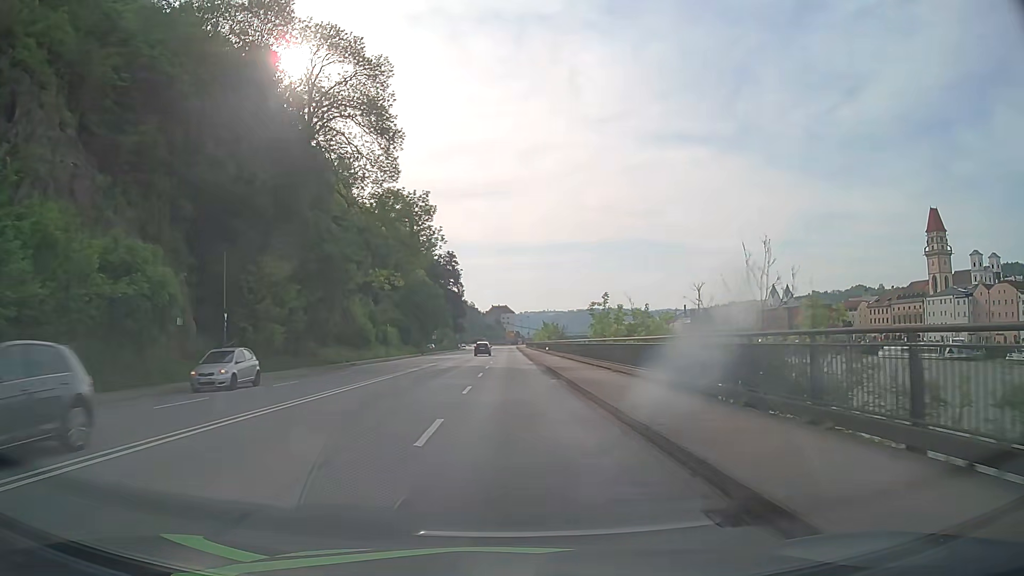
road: primary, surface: asphalt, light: Day
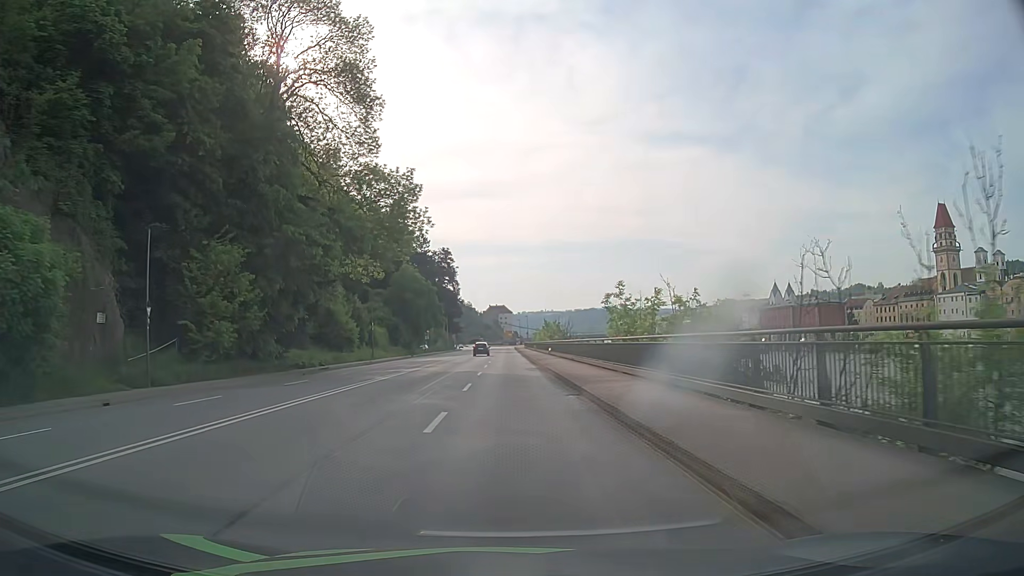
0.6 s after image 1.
(0.0, +7.8) m; 0°
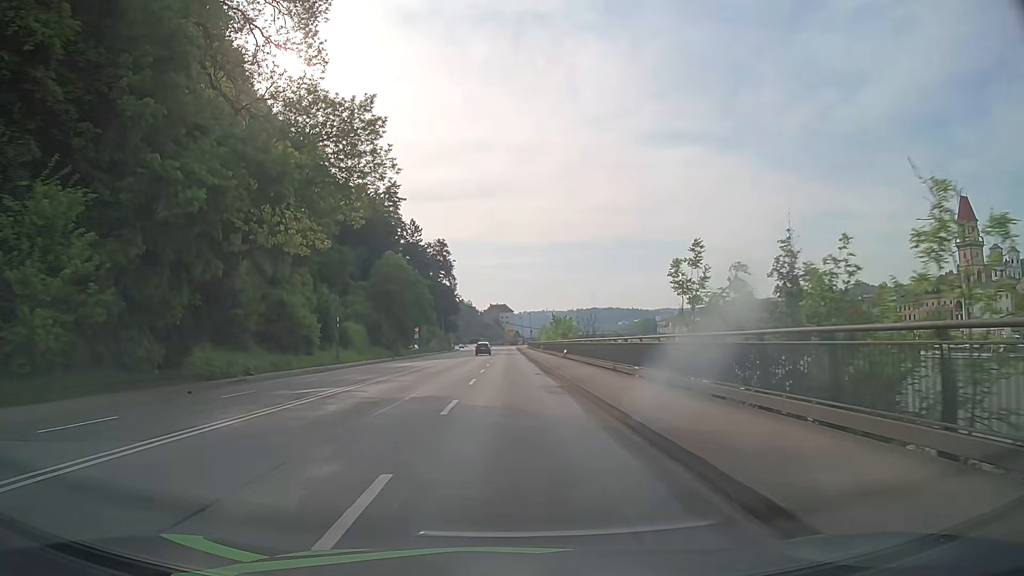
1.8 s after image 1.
(0.0, +15.3) m; 0°
(0, +10) (0, +20) (0, +30) (0, +40) (0, +50) (0, +60) (0, +70) (0, +80) (0, +90) (0, +100) m
